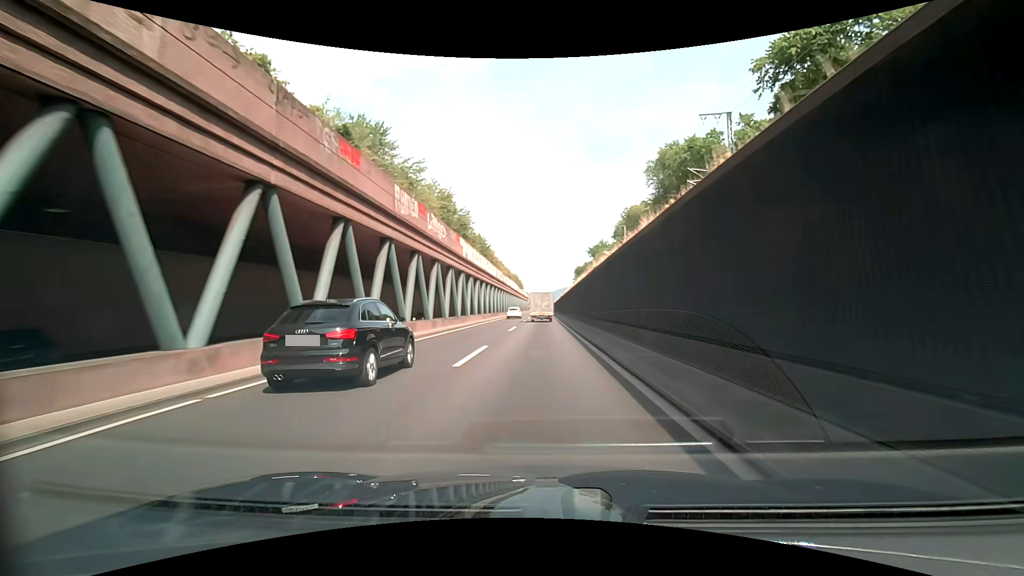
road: trunk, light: Day
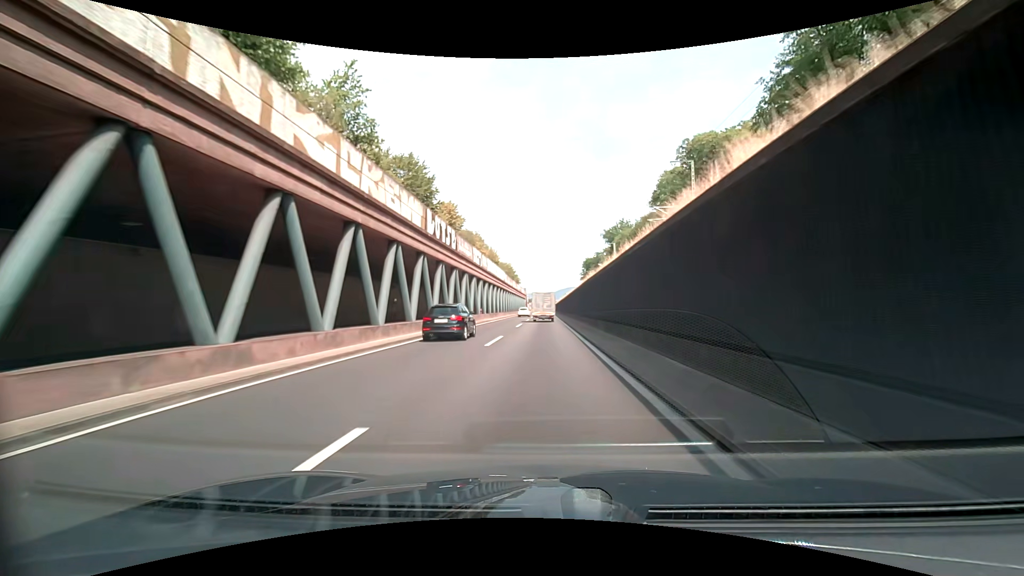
(+0.1, +47.9) m; 0°
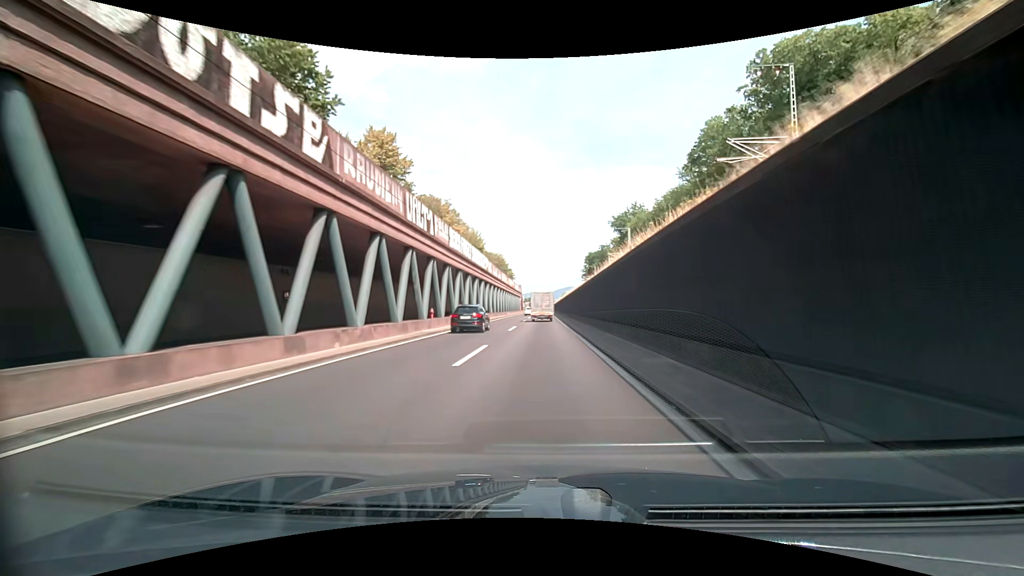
(0.0, +24.2) m; 0°
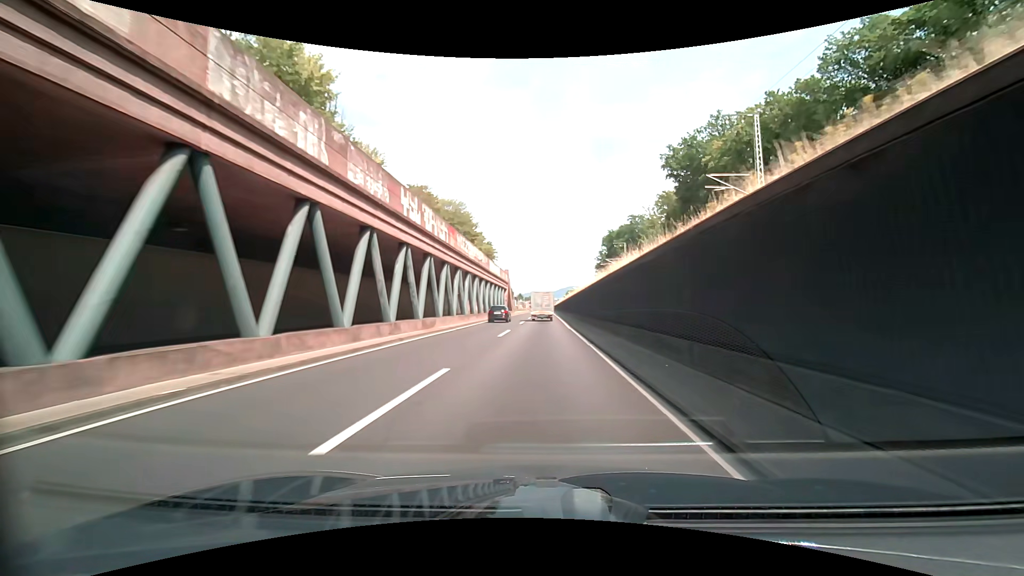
(-0.1, +61.0) m; 0°
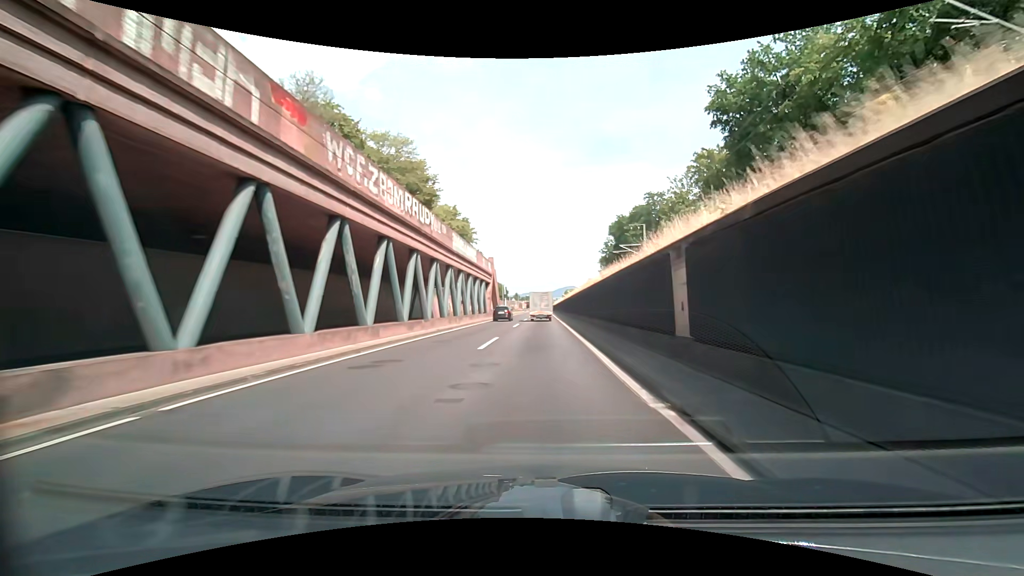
(0.0, +24.5) m; 0°
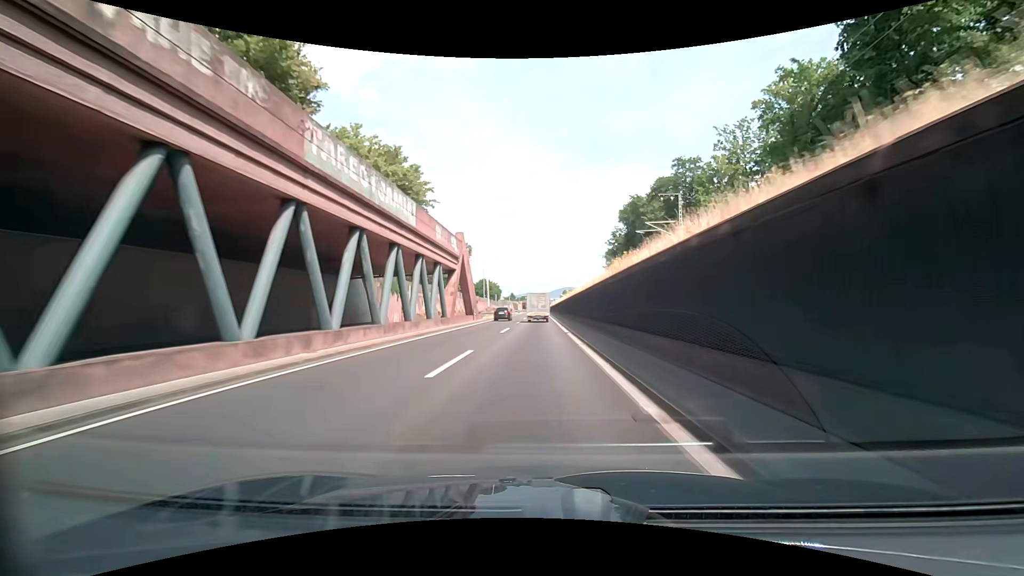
(+0.1, +24.6) m; 0°
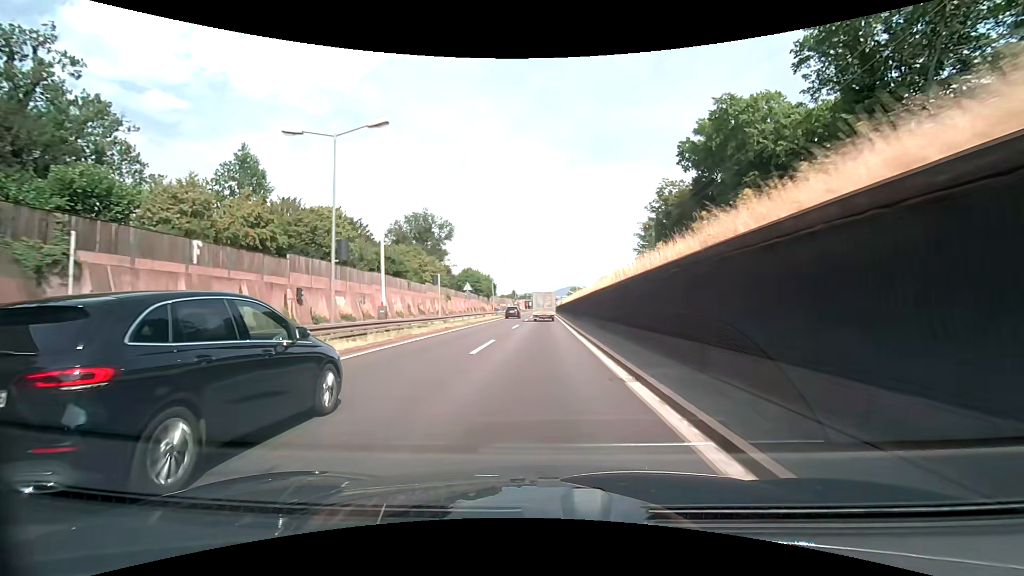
(-0.2, +49.3) m; 0°
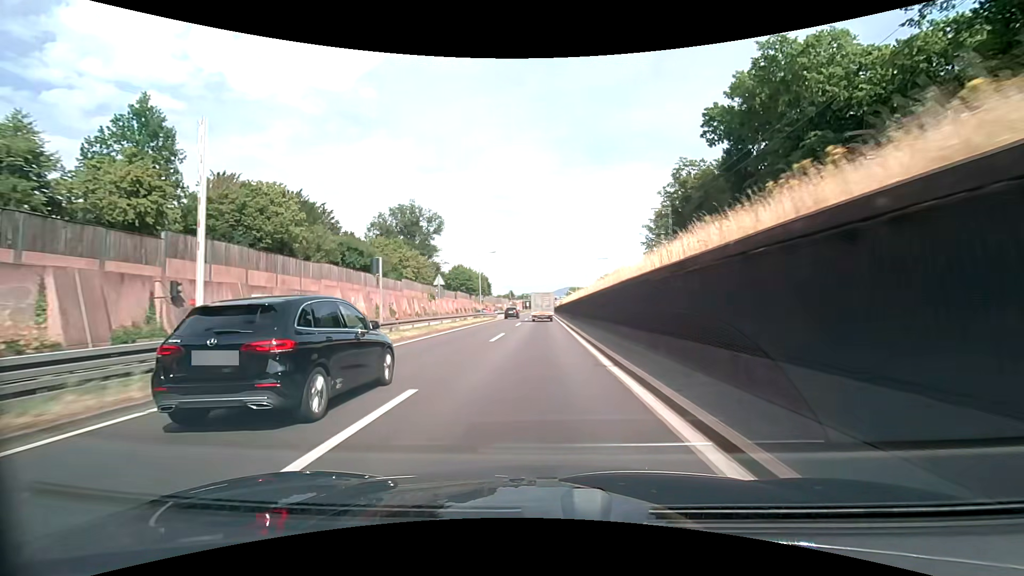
(0.0, +12.3) m; 0°
(0, +10) (0, +20) (0, +30) (0, +40) (0, +50) (0, +60) (0, +70) (0, +80) (0, +90) (0, +100) m
